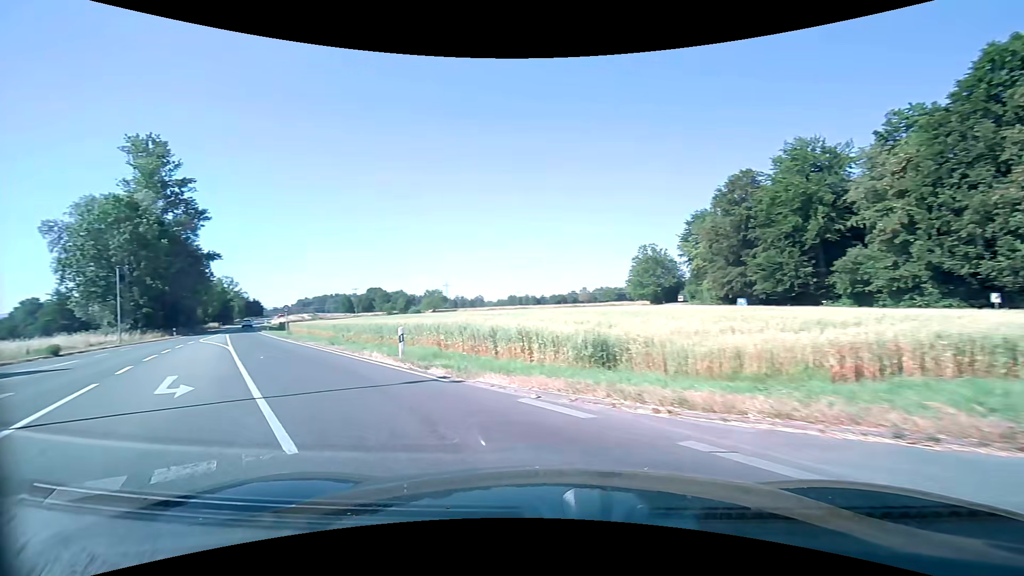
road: secondary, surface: asphalt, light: Day
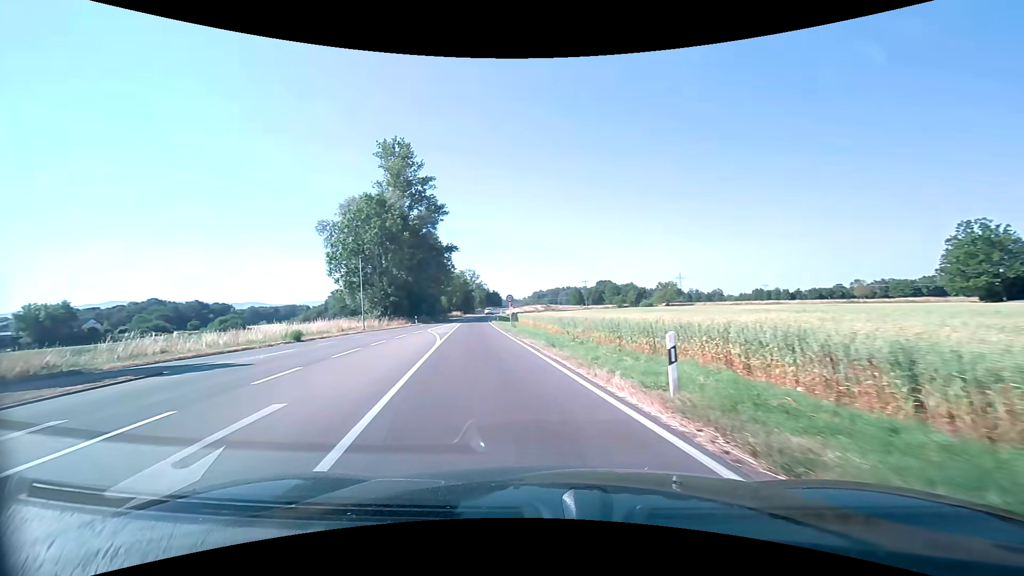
(-2.1, +8.0) m; -26°
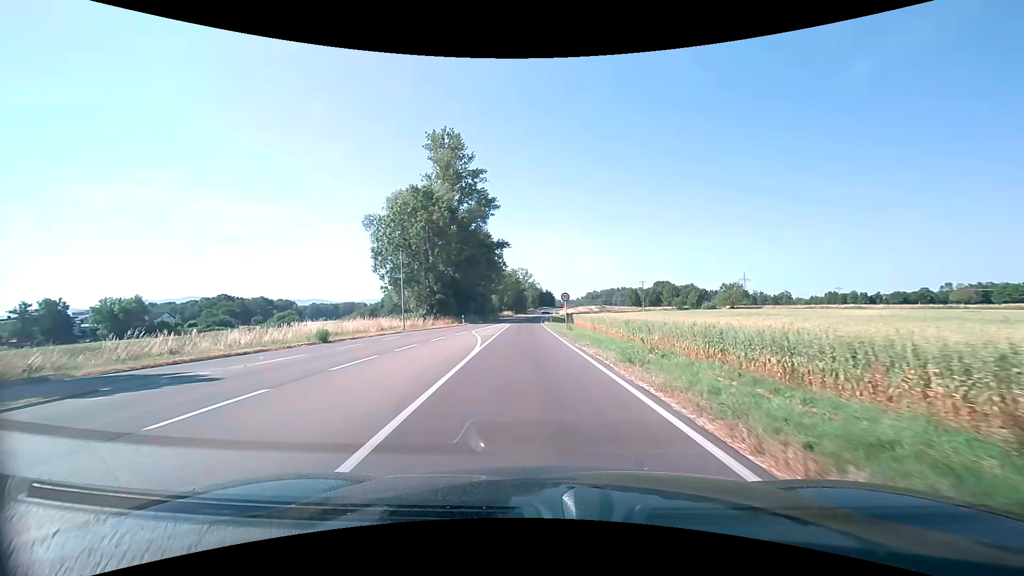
(-0.3, +4.9) m; -5°
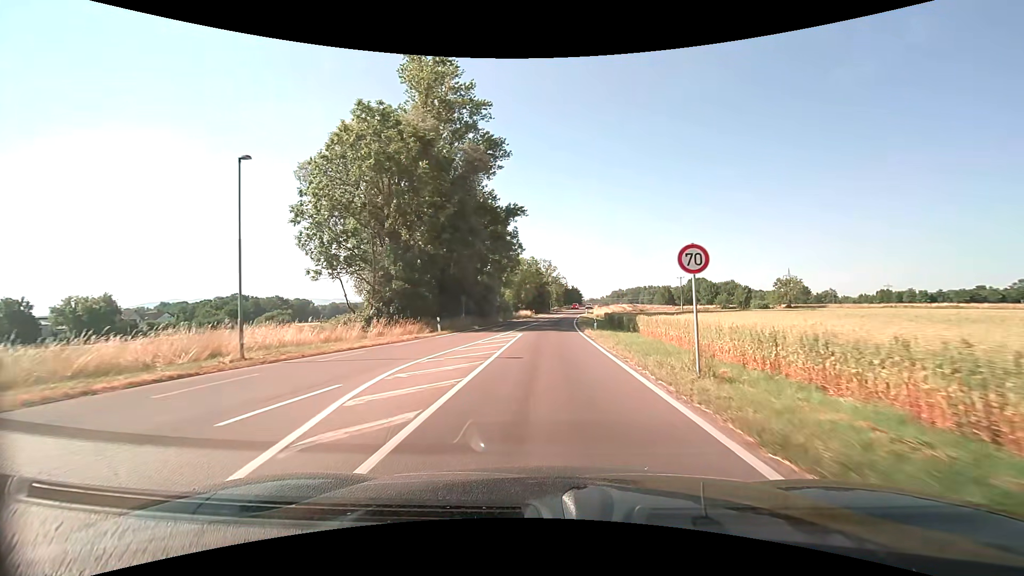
(-1.0, +24.8) m; -2°
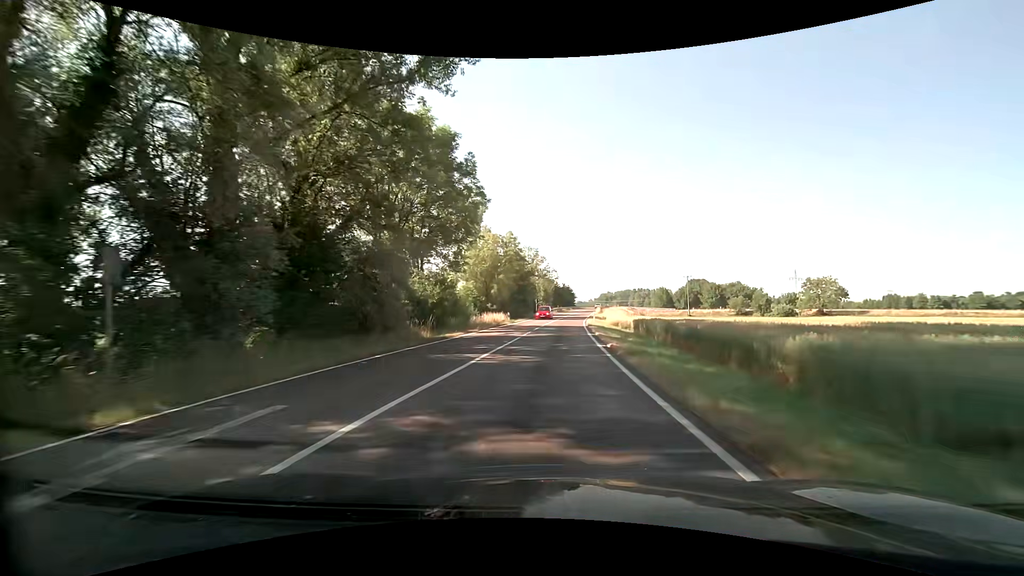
(+0.4, +32.0) m; +2°
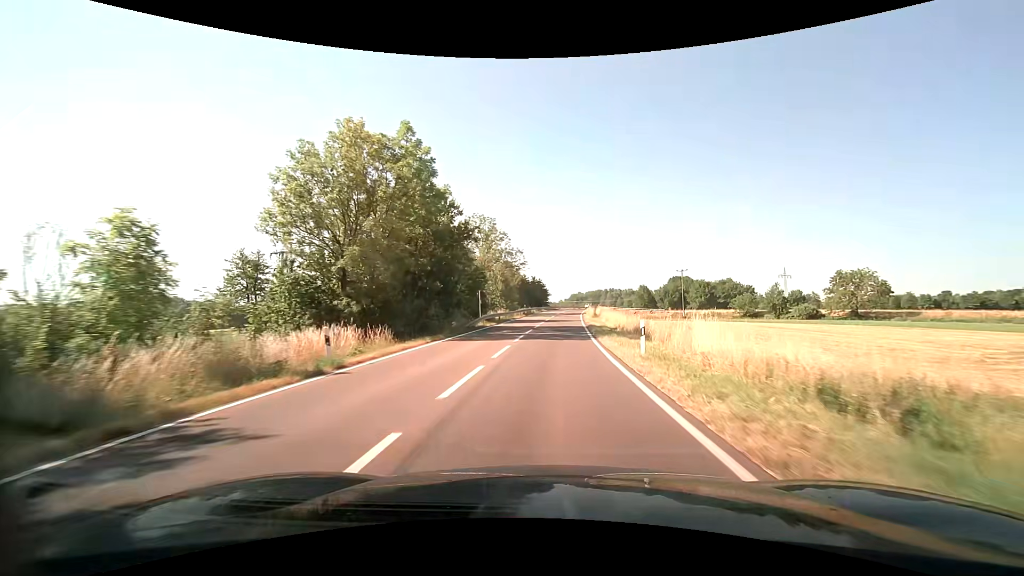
(+1.1, +36.3) m; +3°
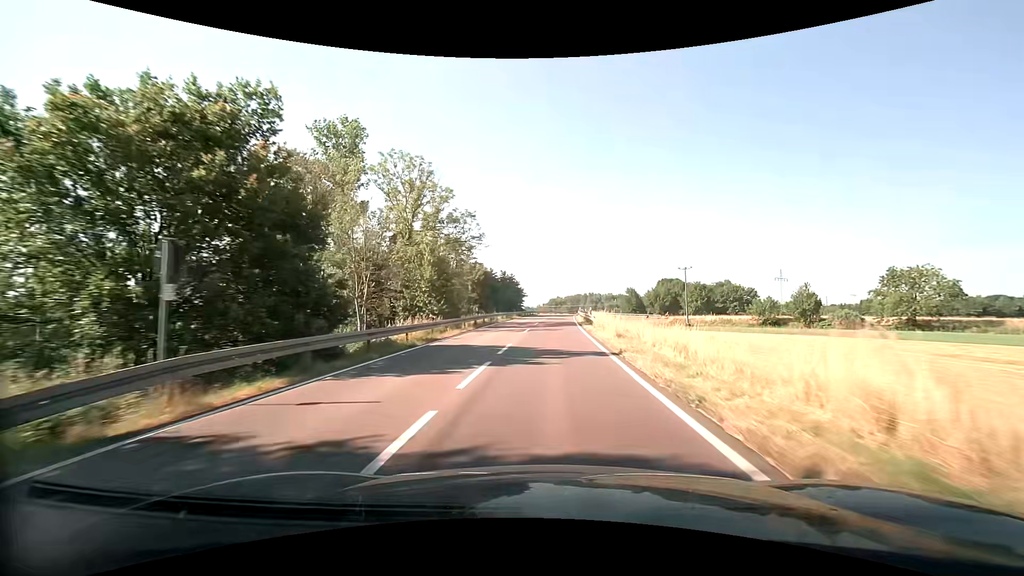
(+0.6, +29.0) m; +2°
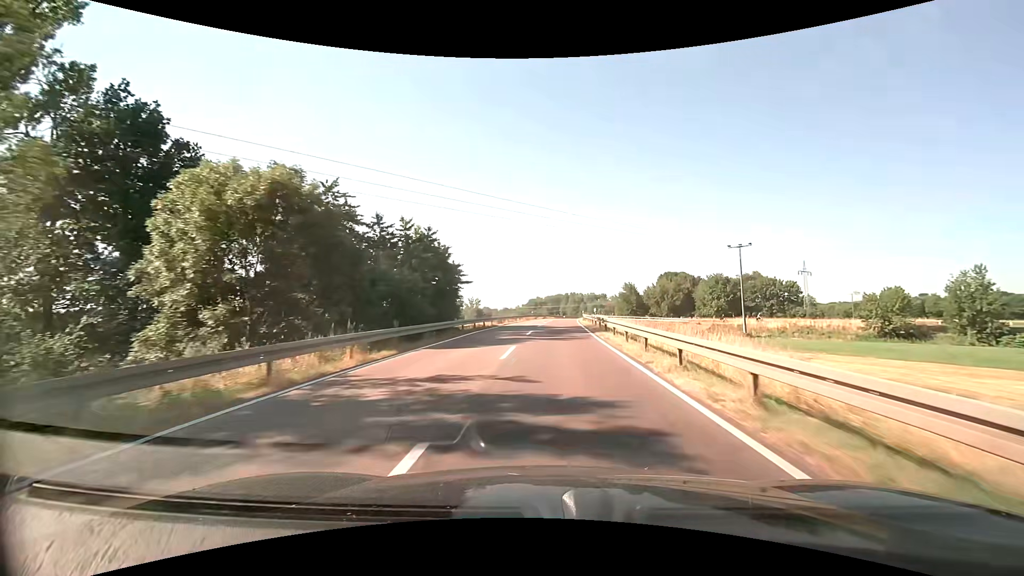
(+1.2, +49.8) m; +3°
(0, +10) (0, +20) (0, +30) (+1, +40) (+1, +50) (+2, +60) (+2, +70) (+3, +80) (+4, +90) (+5, +100) m
